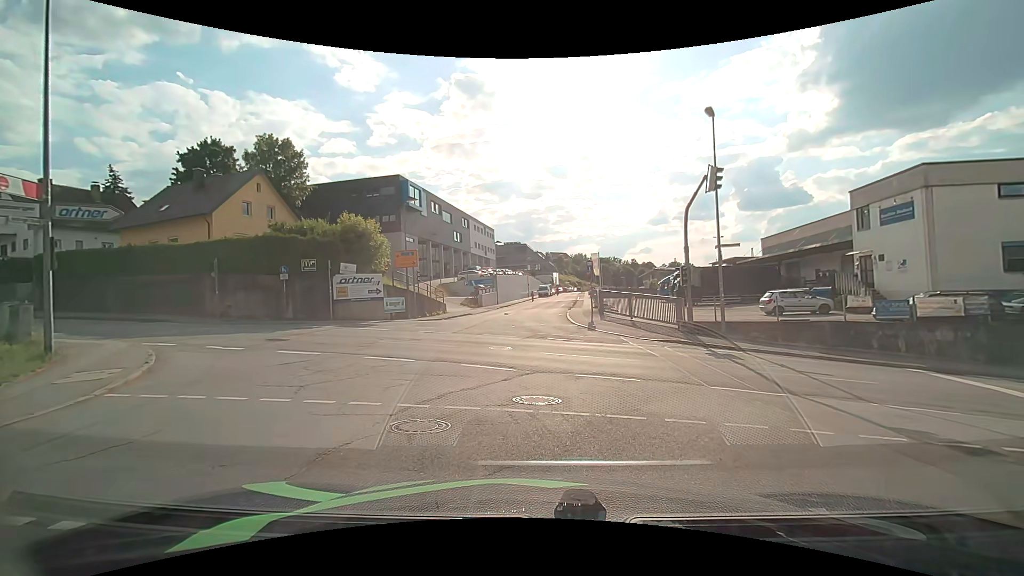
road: residential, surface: asphalt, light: Day
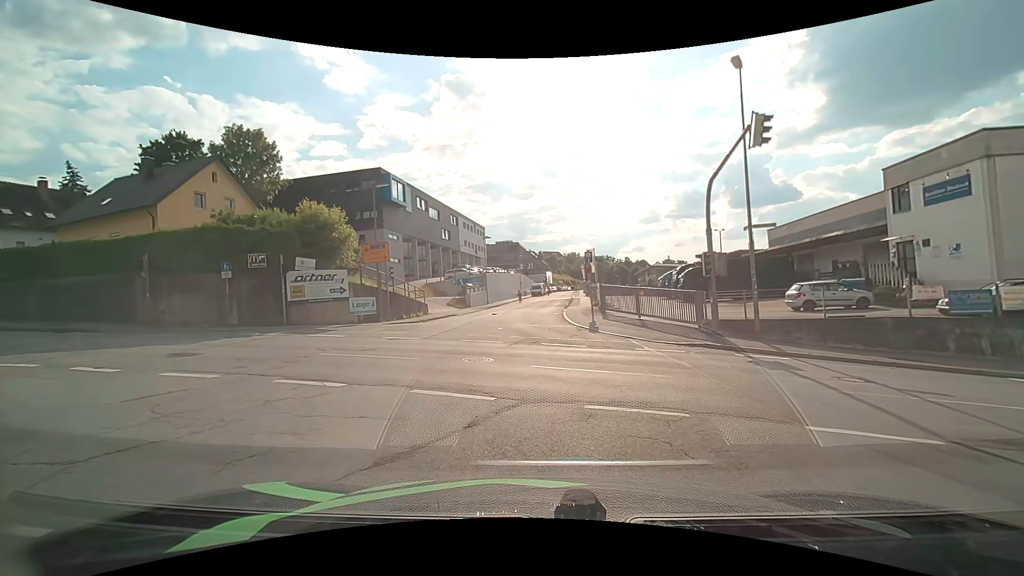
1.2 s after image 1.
(0.0, +4.4) m; +1°
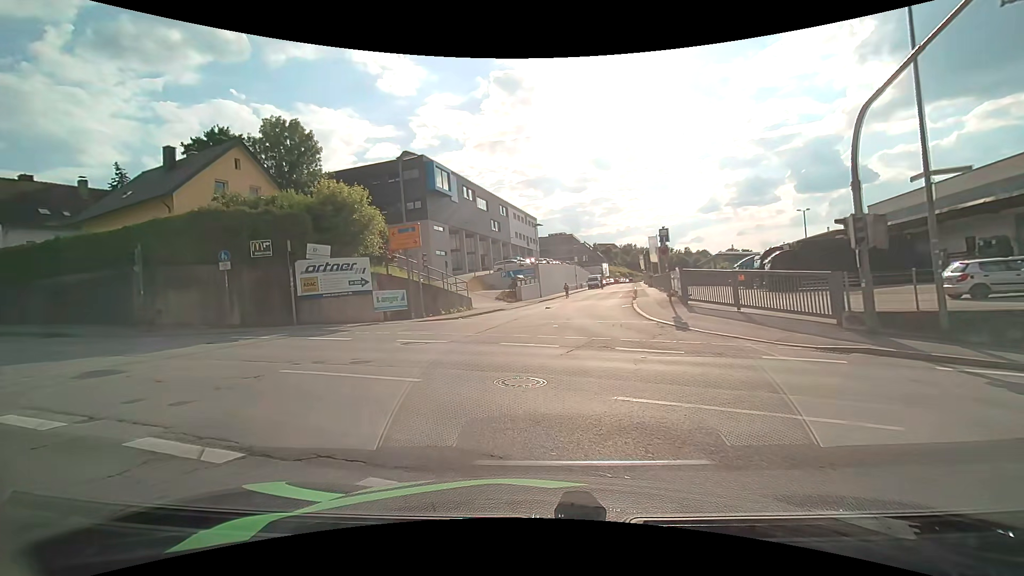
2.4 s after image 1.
(-0.3, +5.0) m; -6°
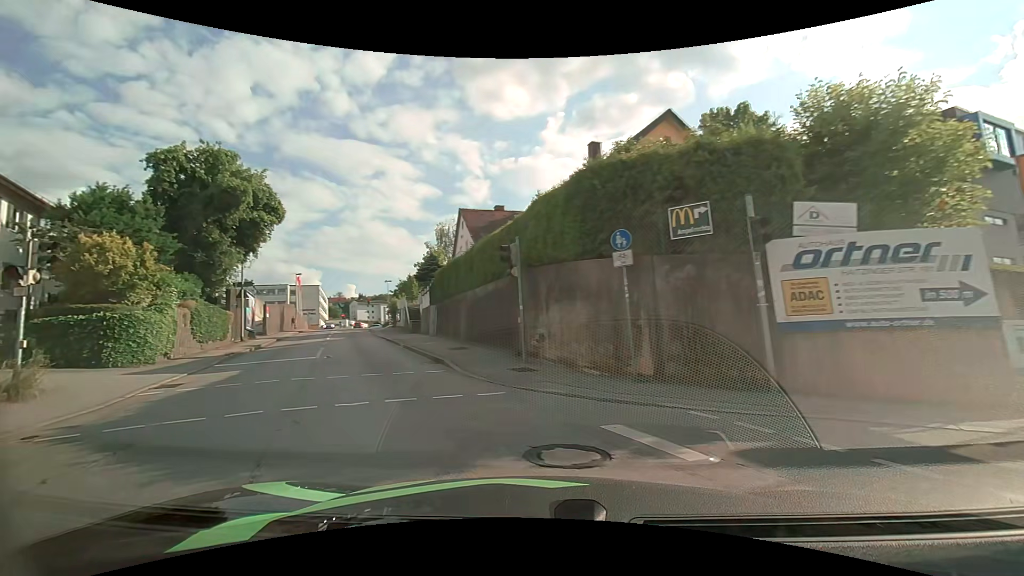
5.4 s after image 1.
(-4.5, +11.4) m; -49°
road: tertiary
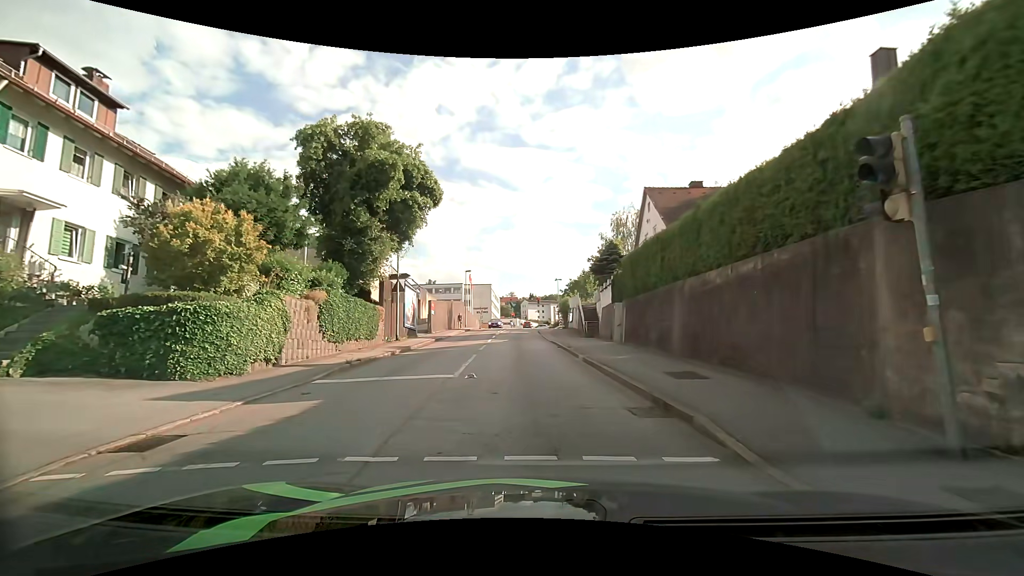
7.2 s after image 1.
(-1.7, +7.5) m; -19°
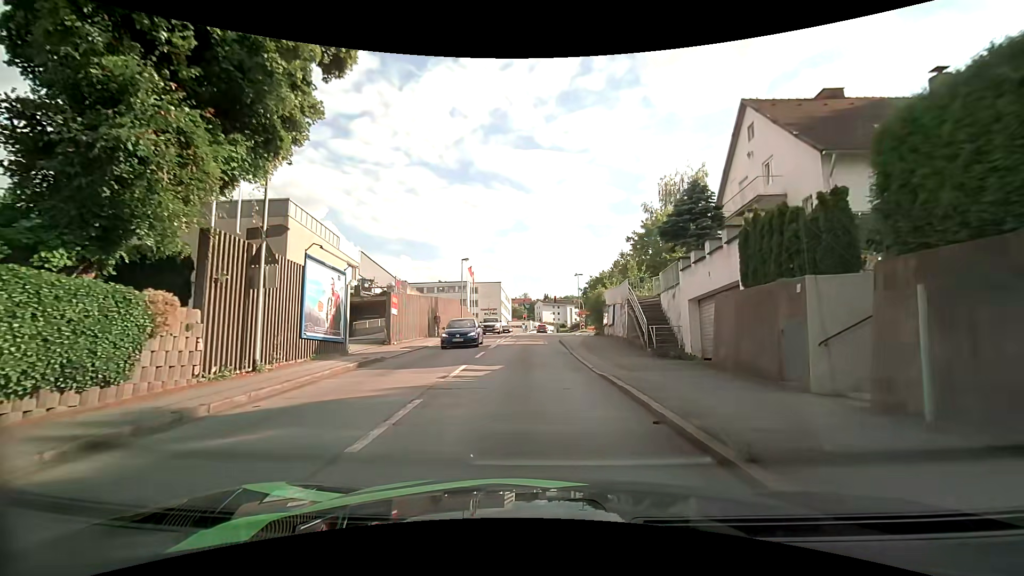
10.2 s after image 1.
(-0.3, +16.4) m; -1°
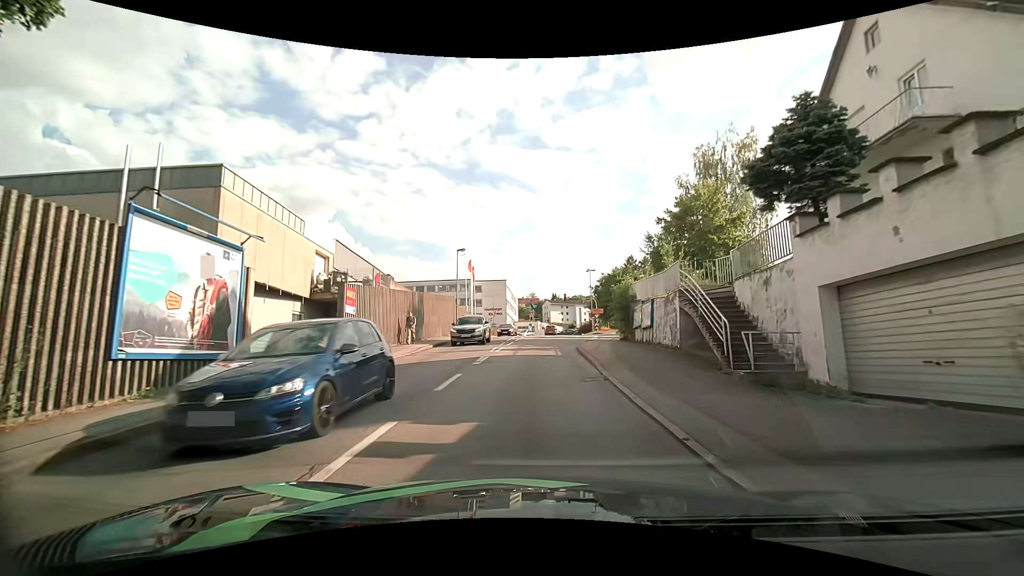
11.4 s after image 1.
(-0.1, +7.9) m; -1°
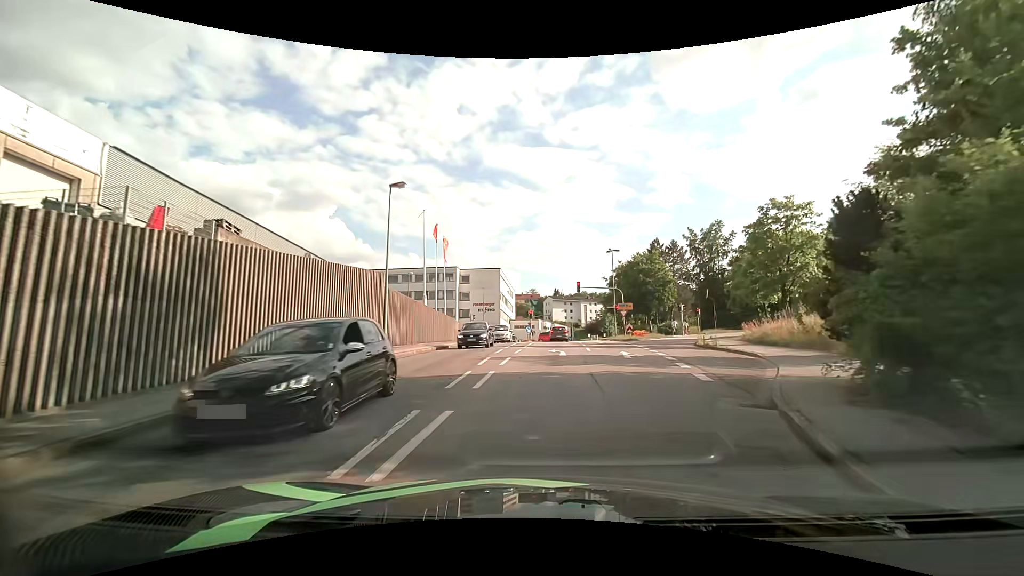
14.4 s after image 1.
(-0.2, +22.0) m; 0°
